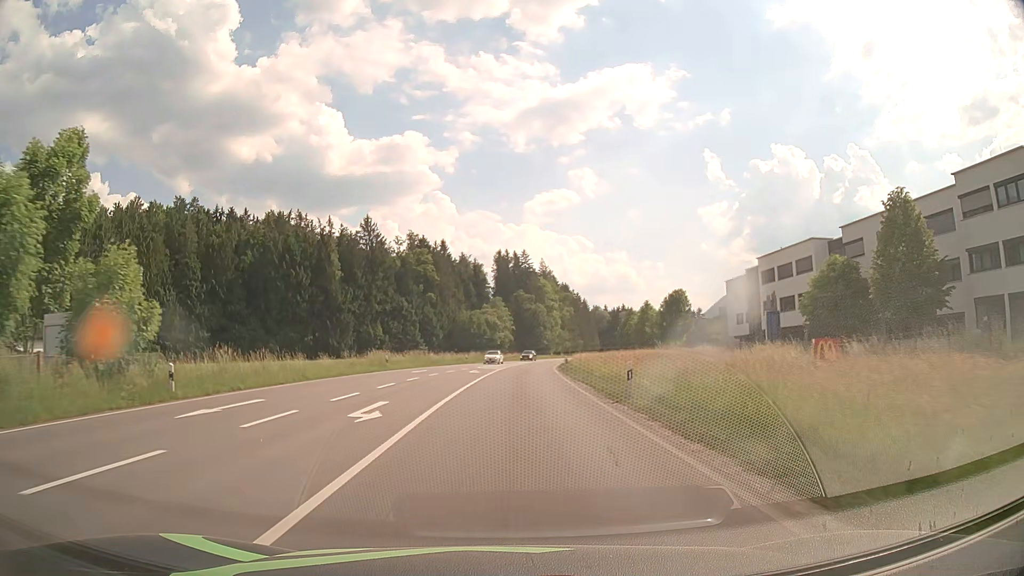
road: primary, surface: asphalt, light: Day
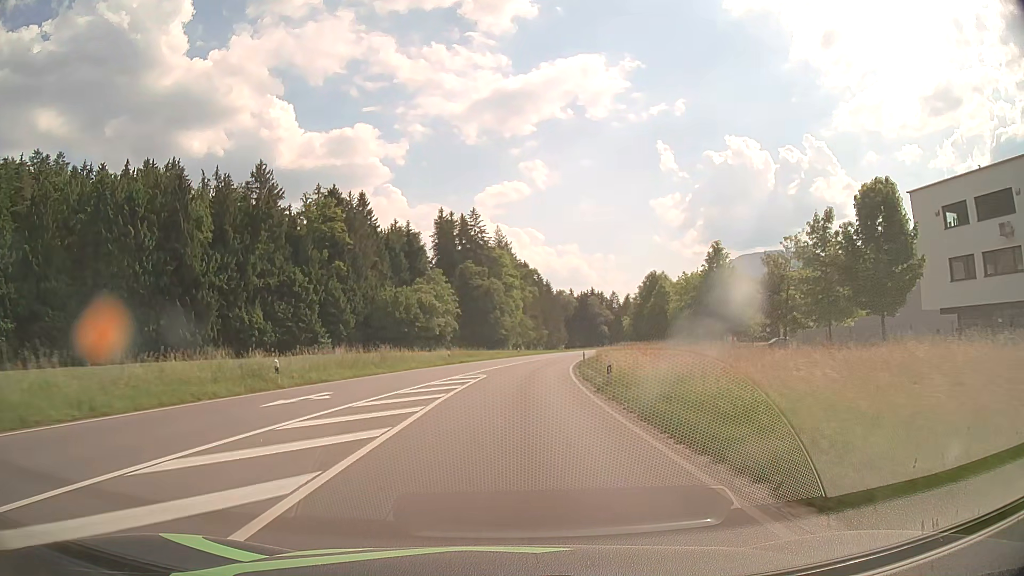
(+1.6, +53.0) m; +4°
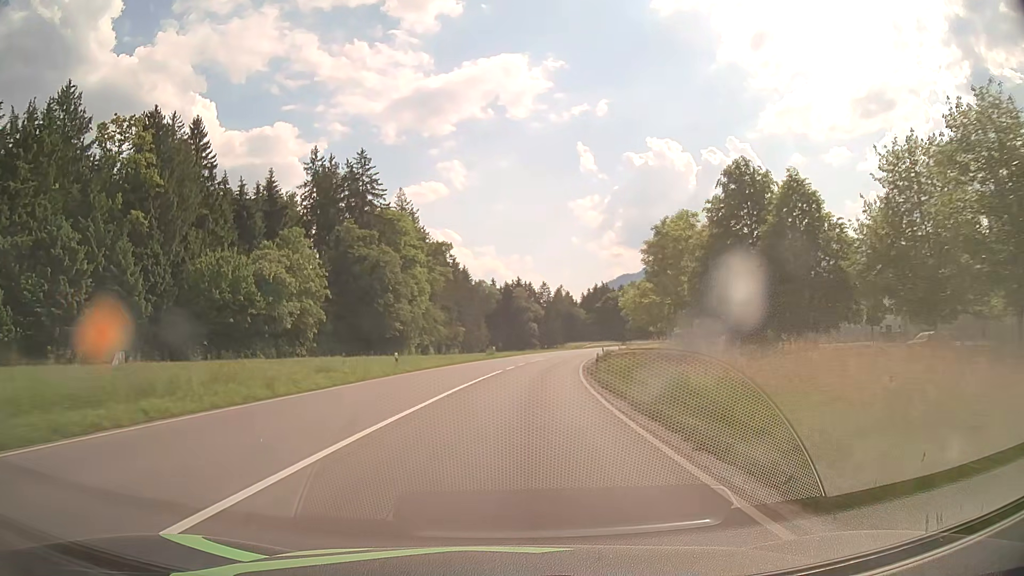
(+2.5, +47.8) m; +7°
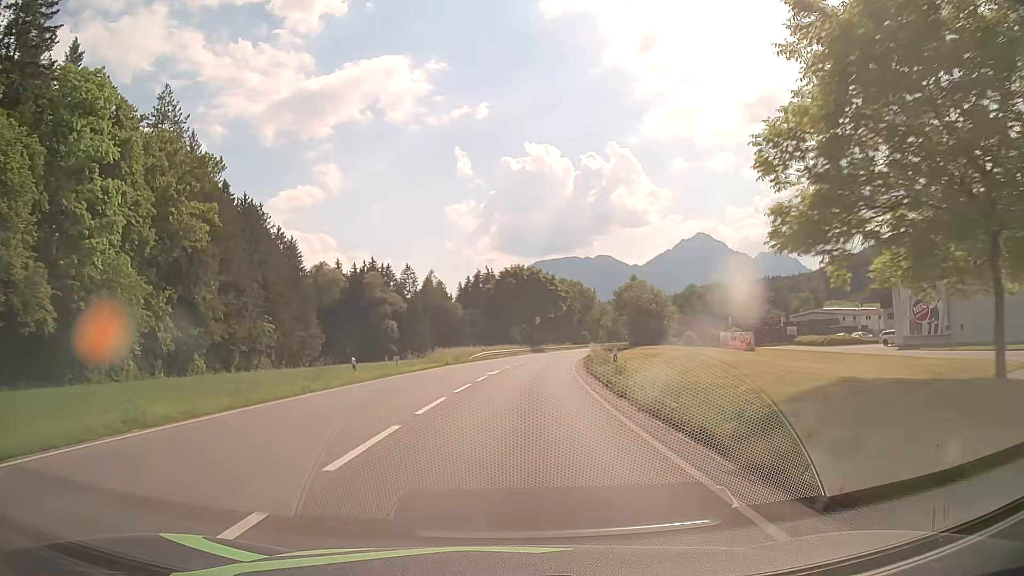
(+6.2, +64.1) m; +11°
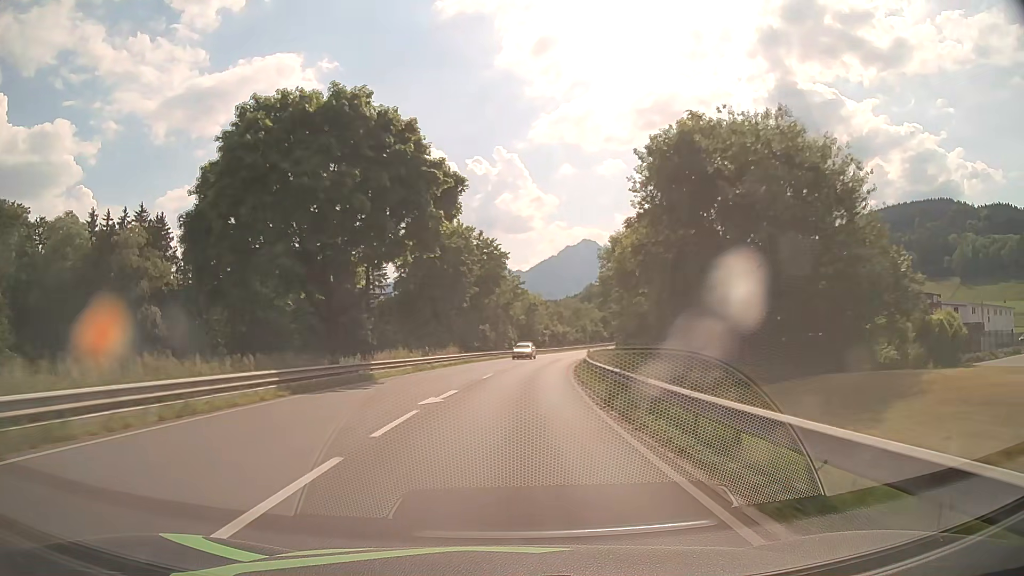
(+6.0, +69.0) m; +10°
